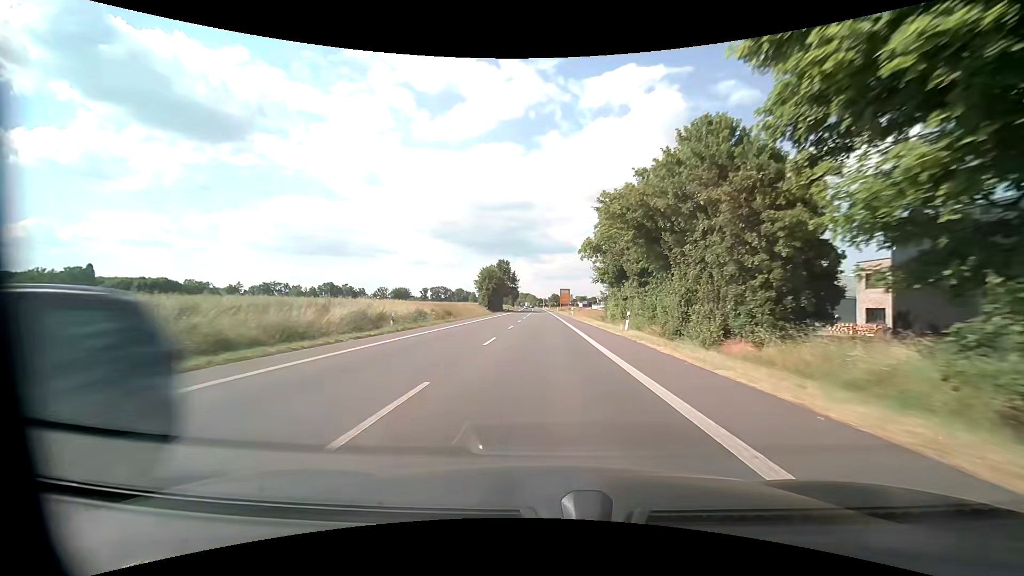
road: primary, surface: asphalt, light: Day
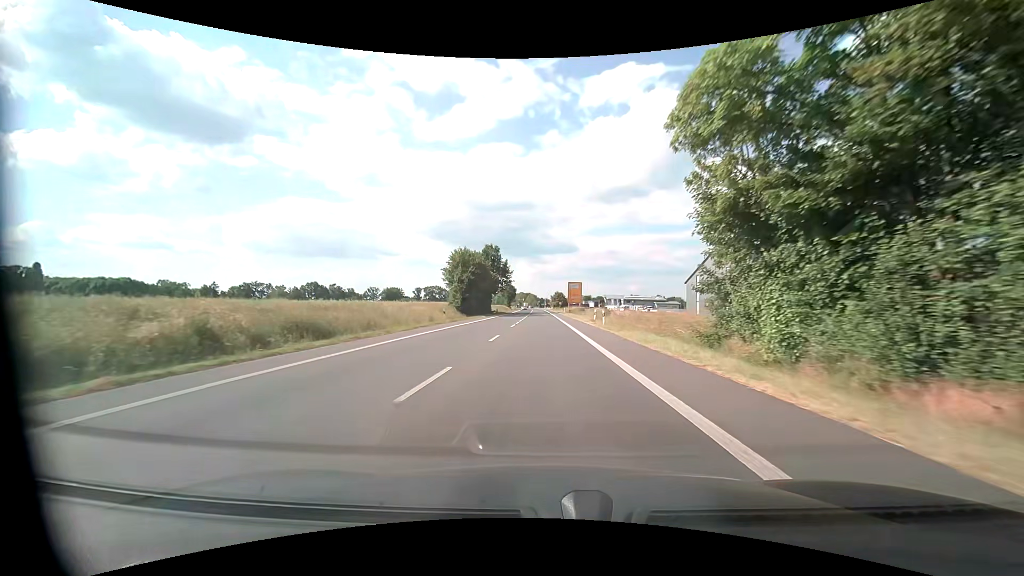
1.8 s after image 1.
(+0.1, +34.3) m; 0°
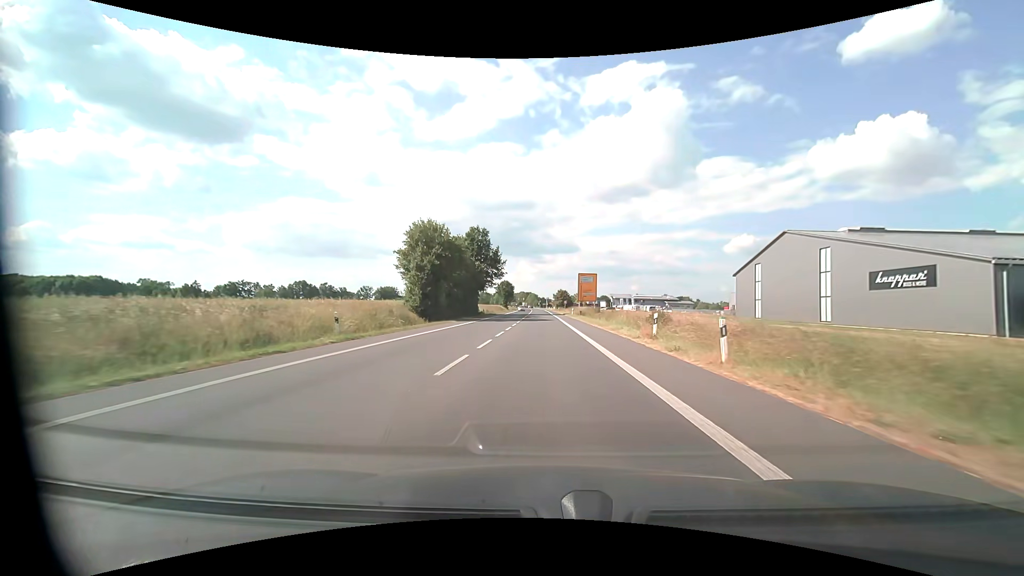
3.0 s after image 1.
(0.0, +22.9) m; 0°
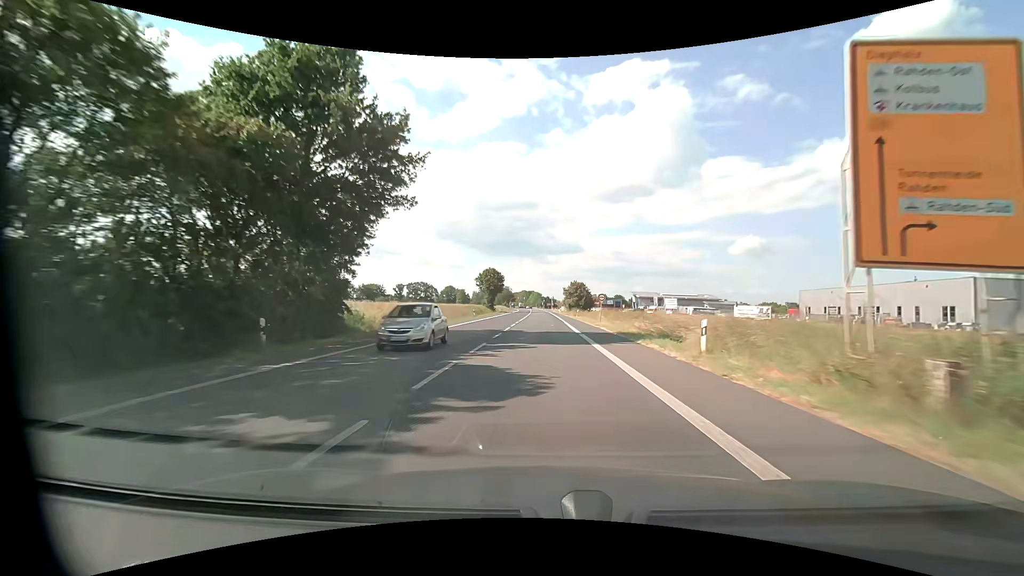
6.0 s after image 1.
(-0.1, +57.2) m; 0°
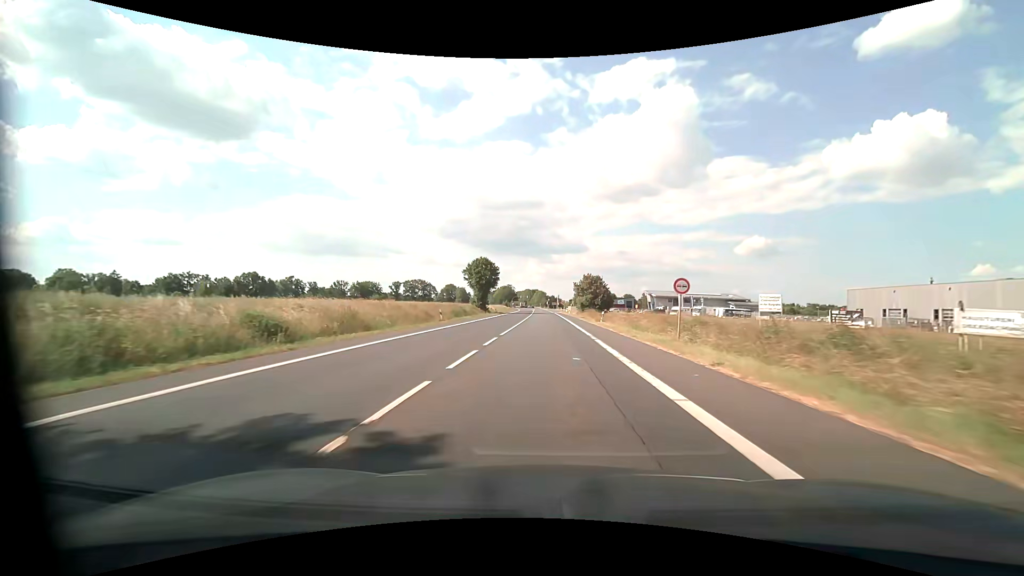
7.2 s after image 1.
(-0.1, +22.9) m; 0°
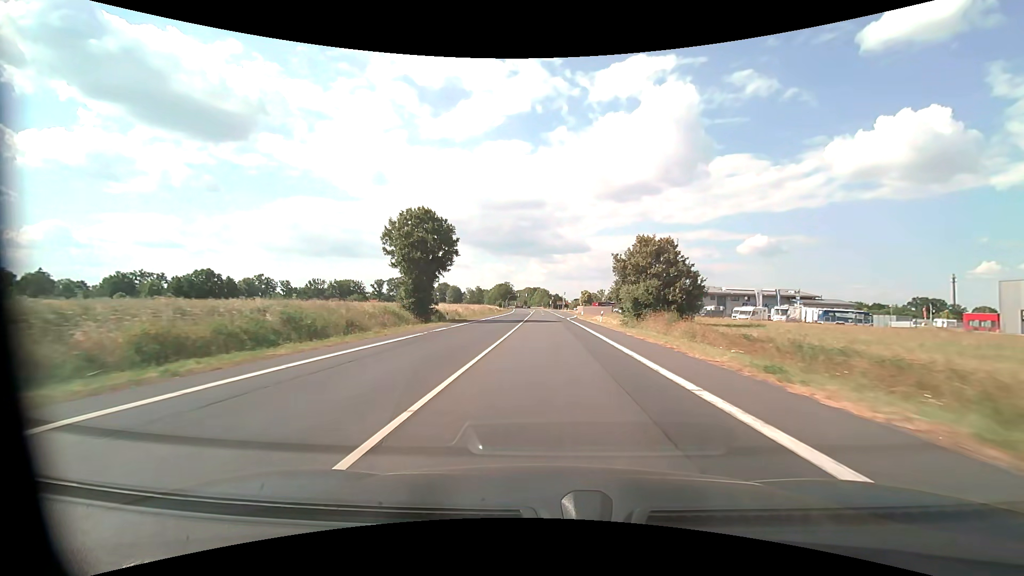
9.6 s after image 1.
(-0.3, +45.8) m; 0°
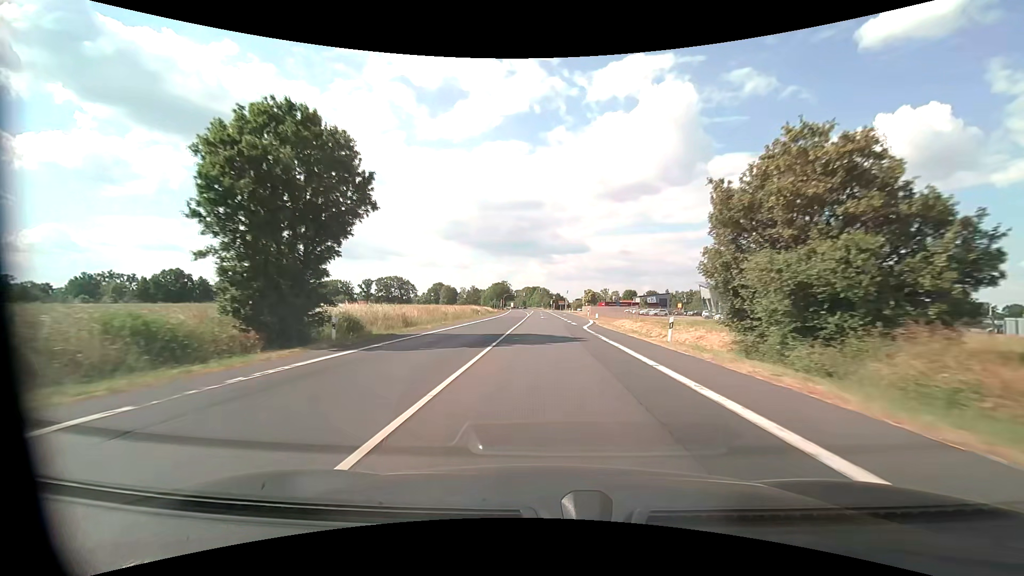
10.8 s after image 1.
(0.0, +22.8) m; 0°
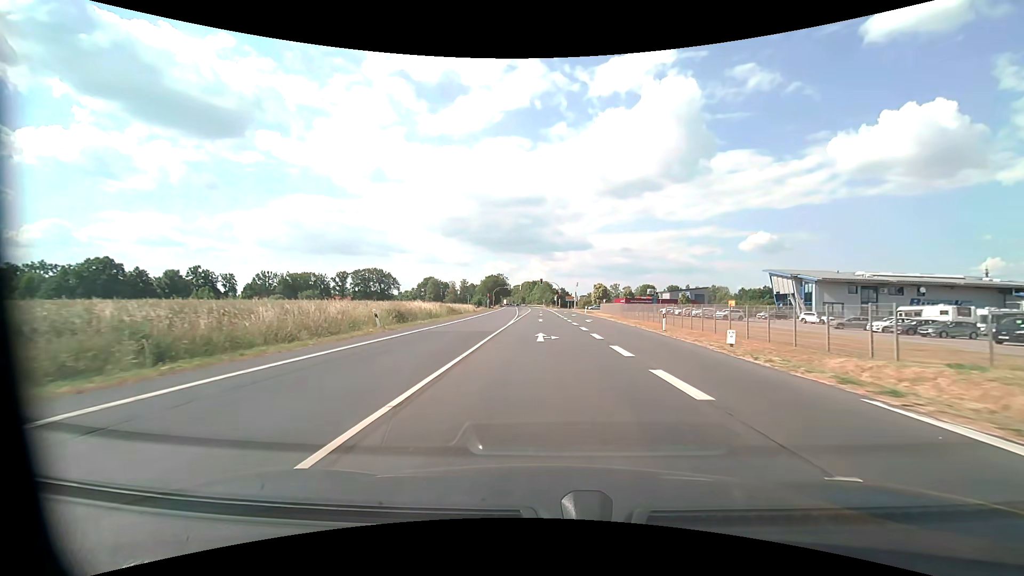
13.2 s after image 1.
(0.0, +42.3) m; 0°
(0, +10) (0, +20) (0, +30) (0, +40) (-1, +50) (-1, +60) (-1, +70) (-1, +80) (-1, +90) (-1, +100) m
